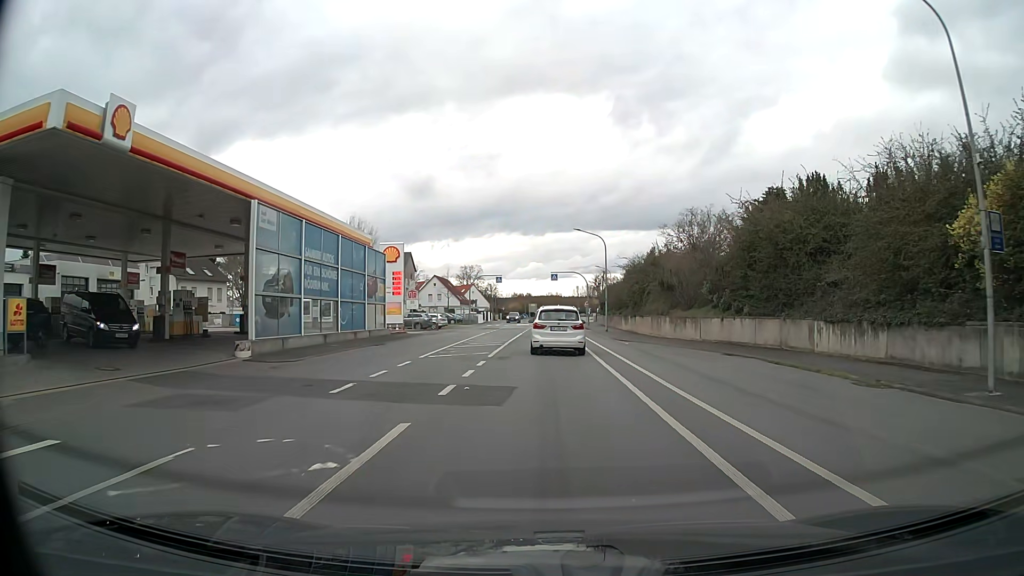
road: tertiary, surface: asphalt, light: Day
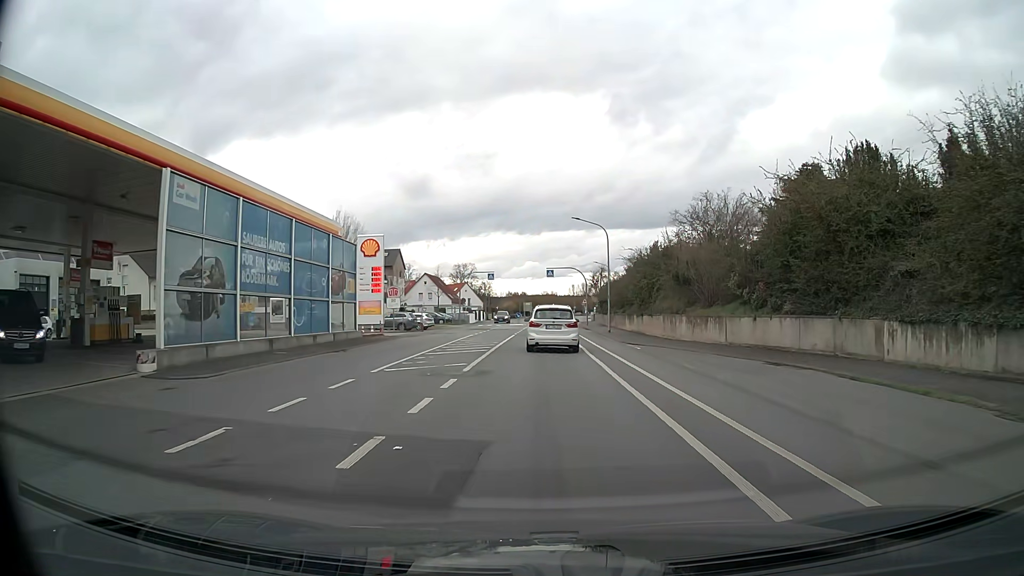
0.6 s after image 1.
(0.0, +5.4) m; 0°
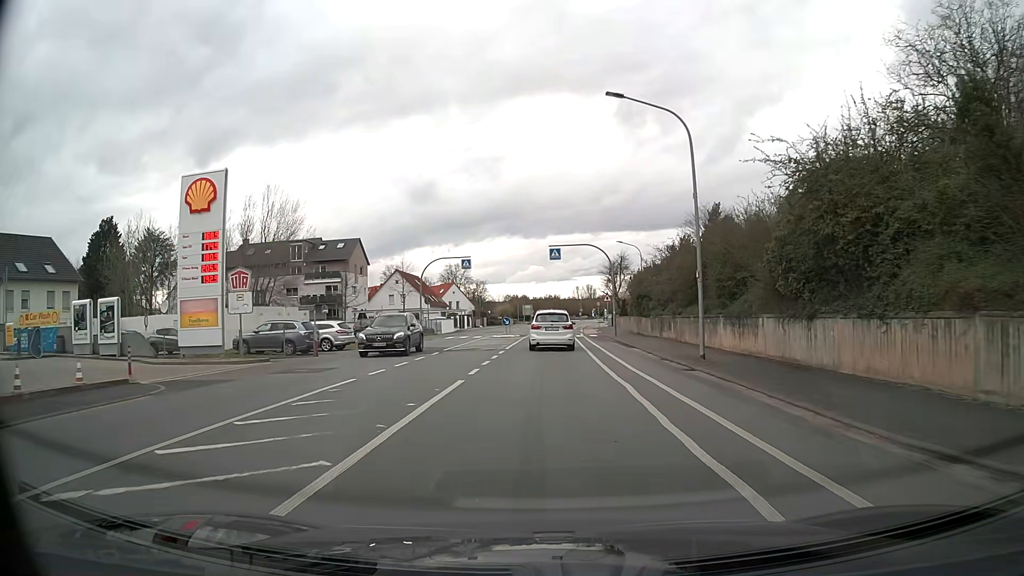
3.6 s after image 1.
(+0.2, +26.7) m; 0°
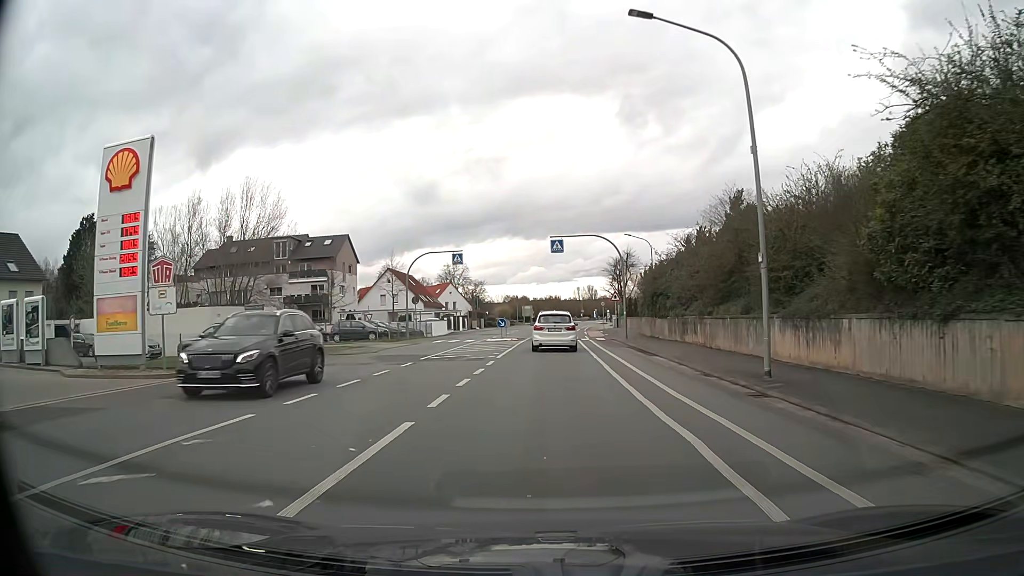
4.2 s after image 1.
(0.0, +5.8) m; 0°
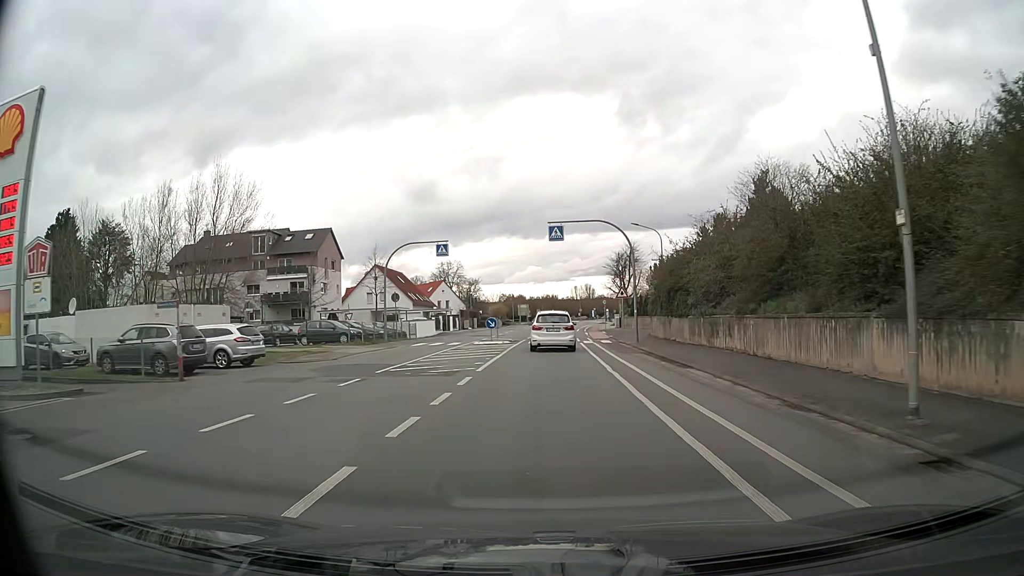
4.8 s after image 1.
(0.0, +6.0) m; 0°
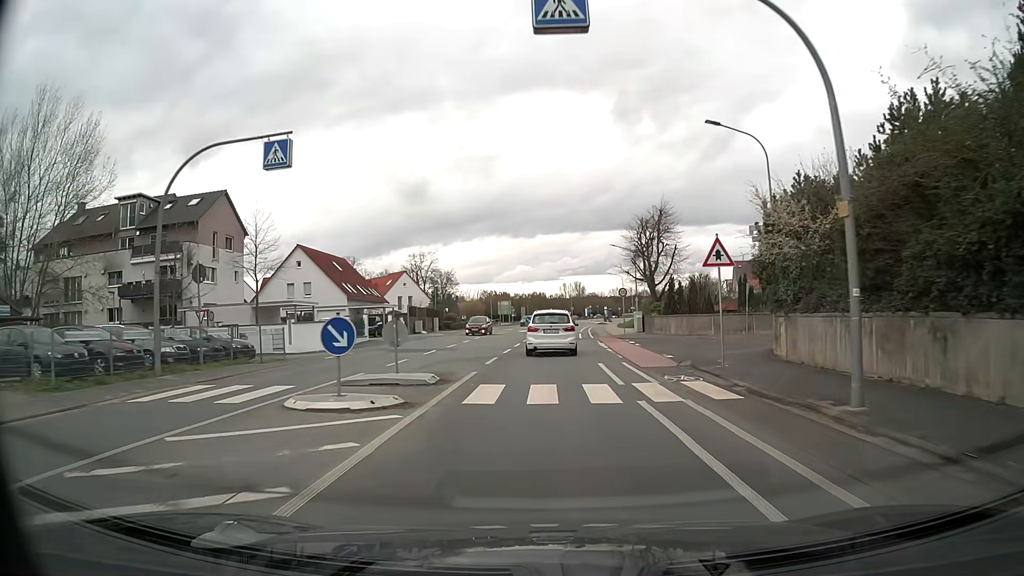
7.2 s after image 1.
(+0.3, +25.7) m; +1°
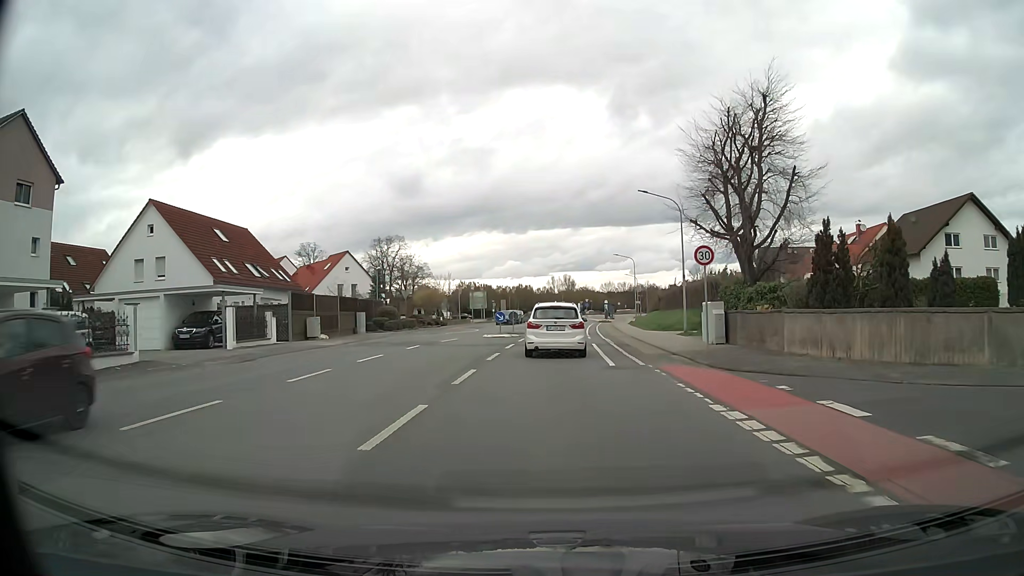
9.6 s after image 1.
(+0.3, +25.4) m; +1°
